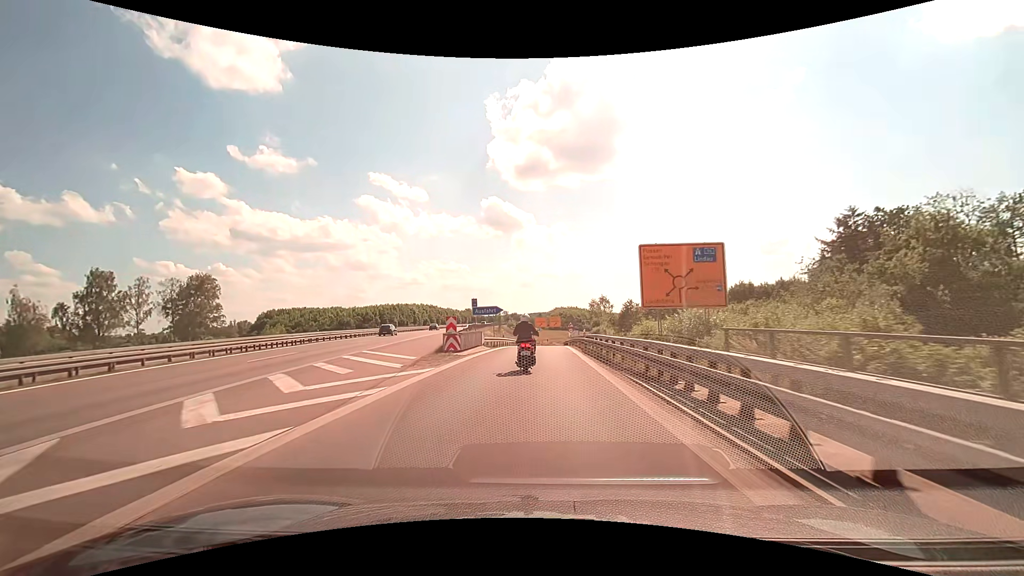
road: motorway_link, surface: asphalt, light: Day
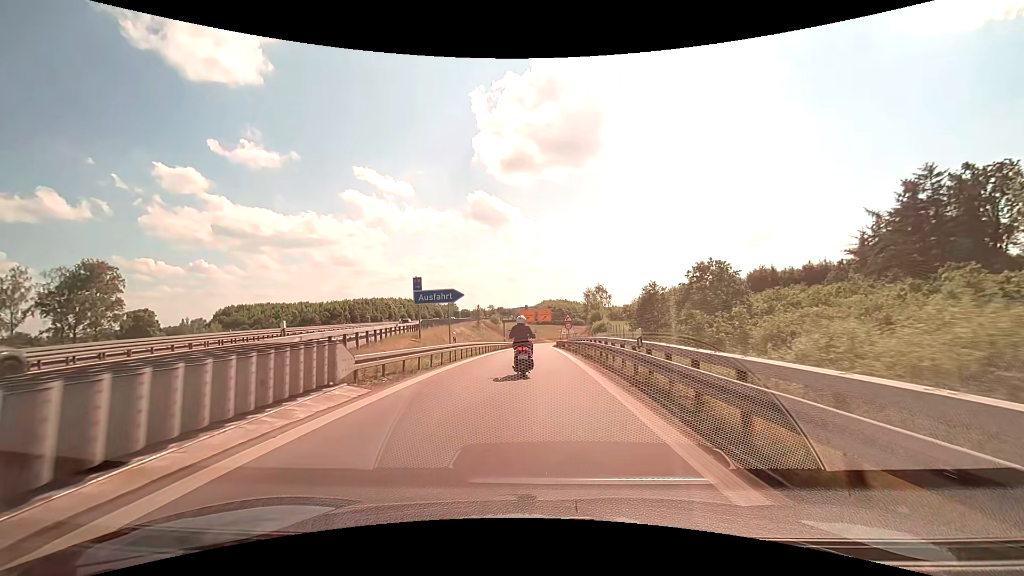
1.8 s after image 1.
(+0.3, +21.2) m; +2°
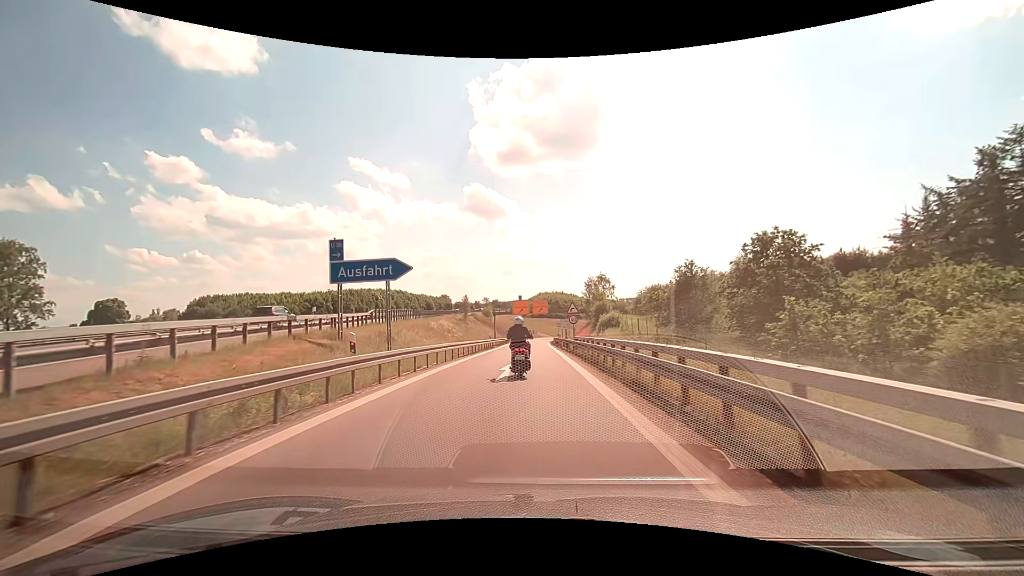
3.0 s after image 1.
(+0.1, +13.2) m; 0°
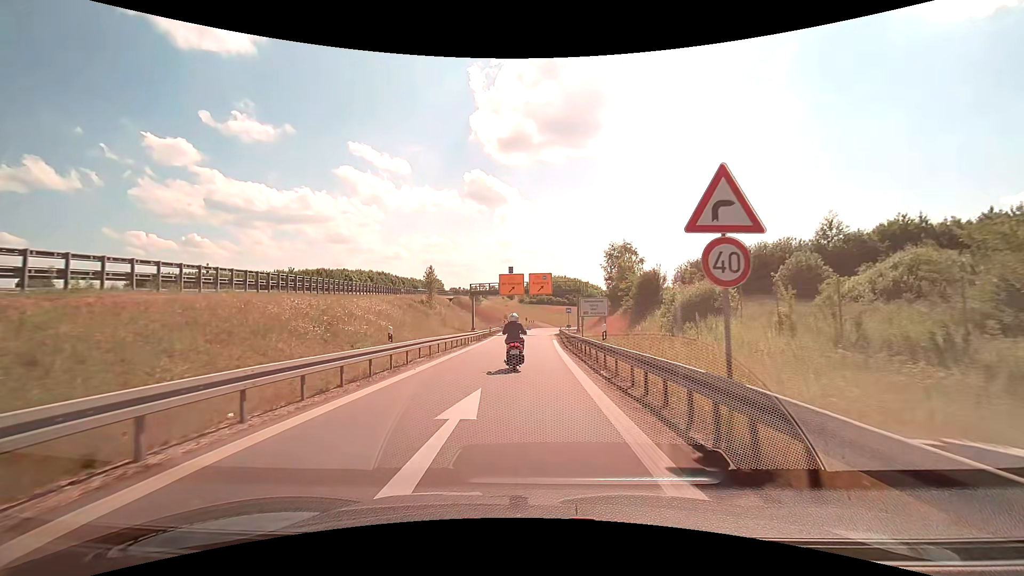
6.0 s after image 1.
(+0.1, +32.0) m; 0°
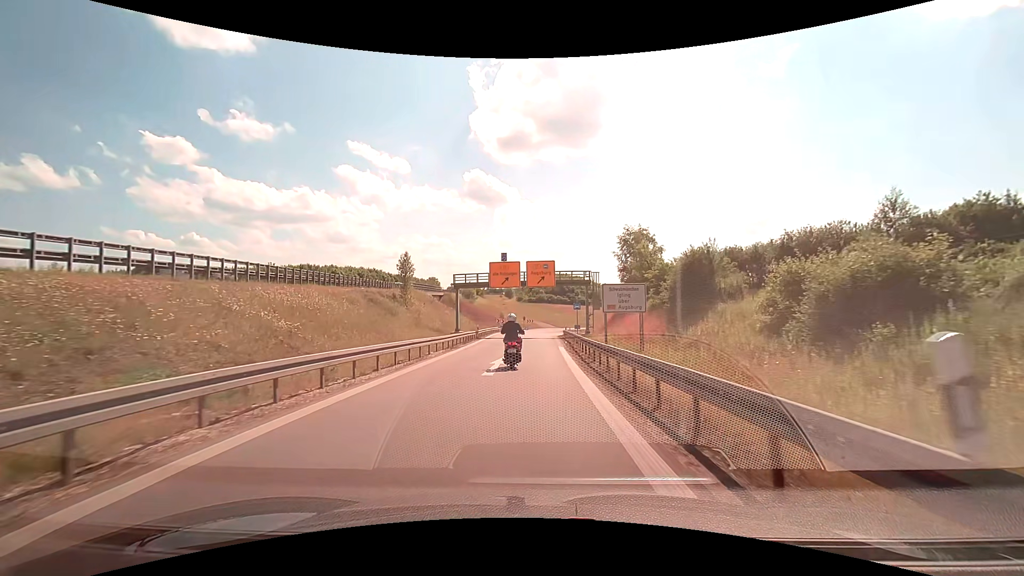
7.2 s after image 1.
(+0.1, +12.8) m; 0°
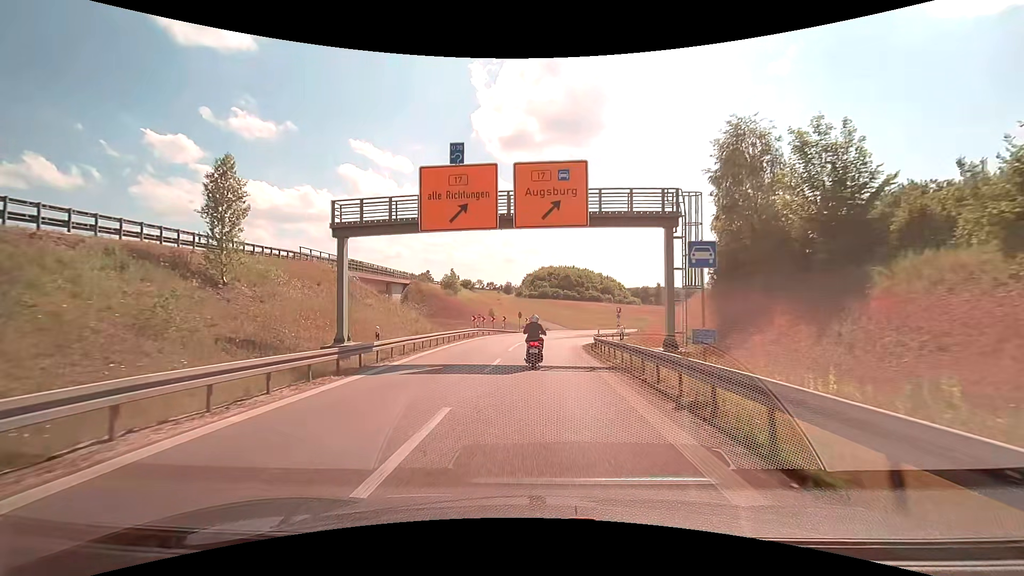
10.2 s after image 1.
(-0.1, +32.5) m; -1°
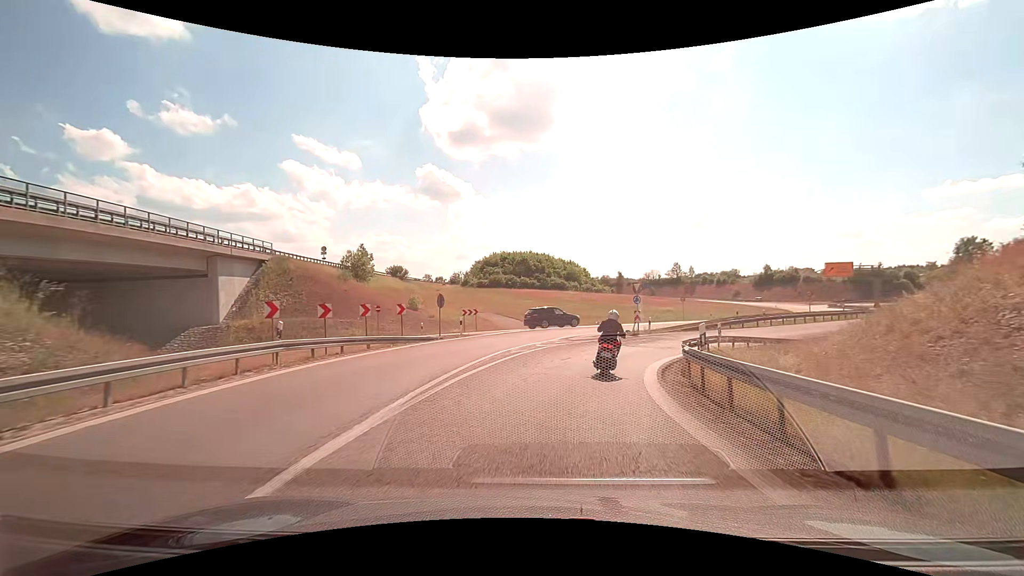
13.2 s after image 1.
(+0.6, +31.2) m; +5°
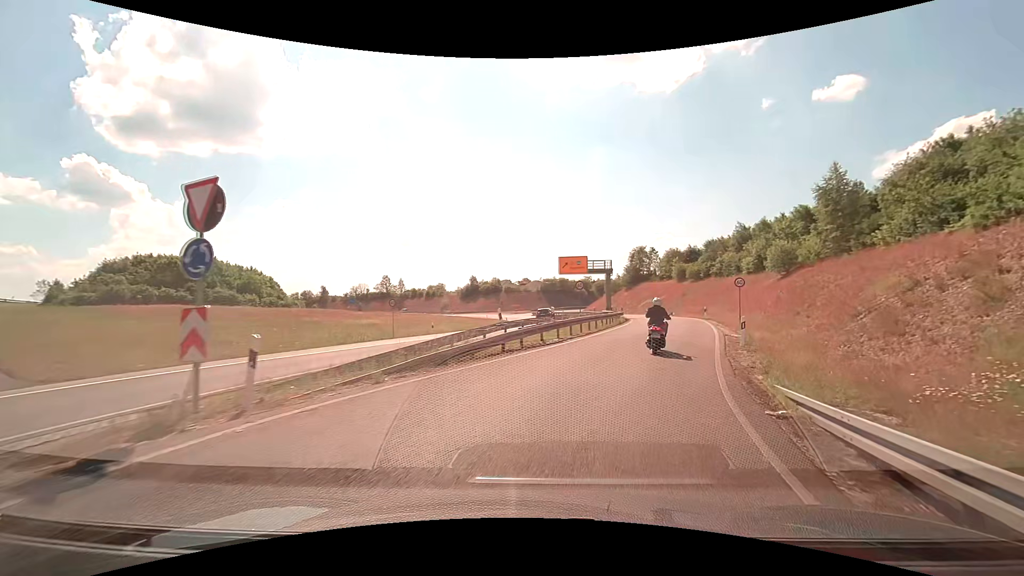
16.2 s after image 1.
(+5.9, +25.0) m; +32°
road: trunk_link
(+1, +10) (+4, +20) (+7, +29) (+9, +39) (+12, +48) (+13, +58) (+14, +68) (+15, +78) (+15, +88) (+14, +98) m
